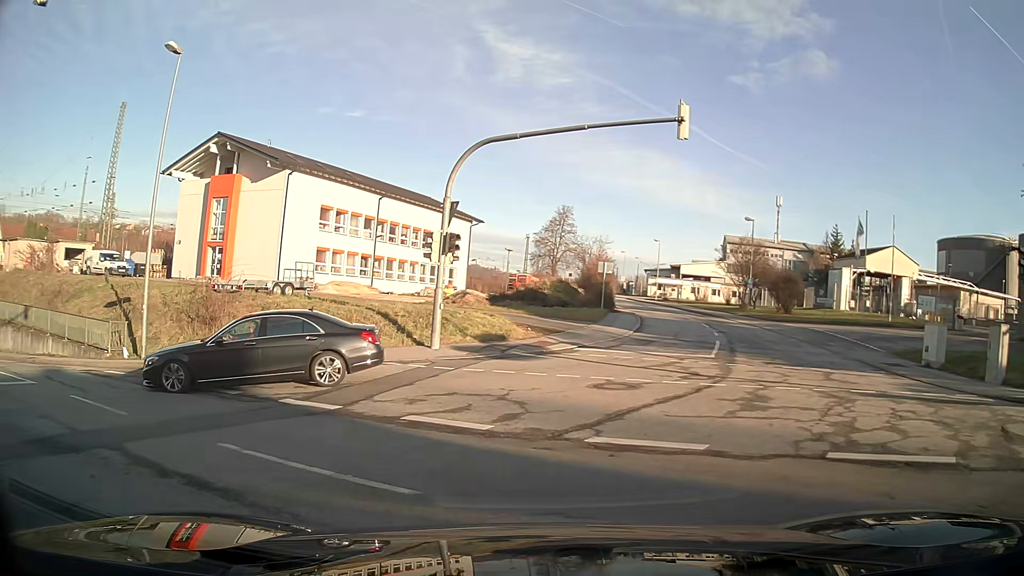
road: tertiary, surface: asphalt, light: Day
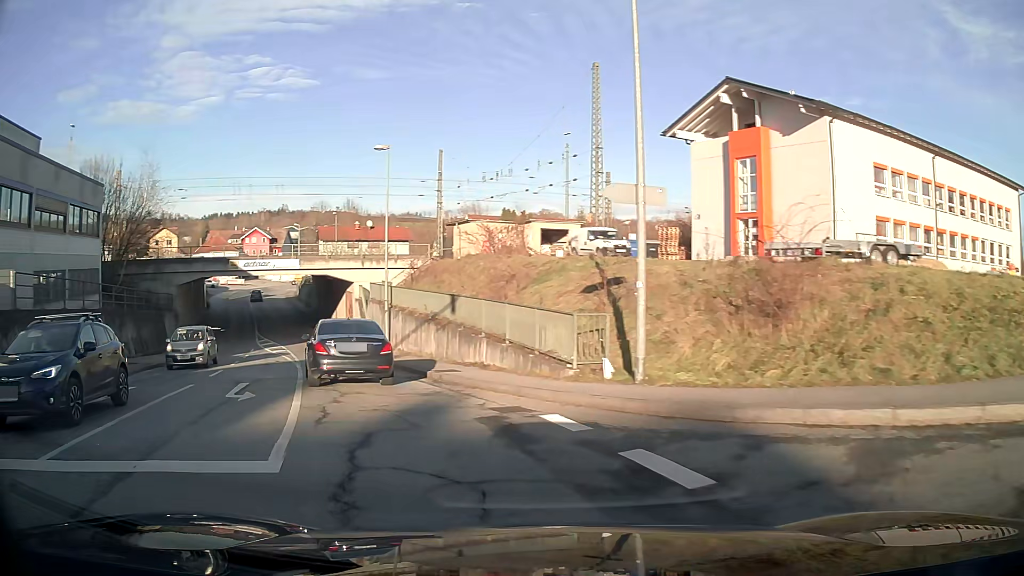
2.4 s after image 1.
(-4.7, +10.1) m; -45°
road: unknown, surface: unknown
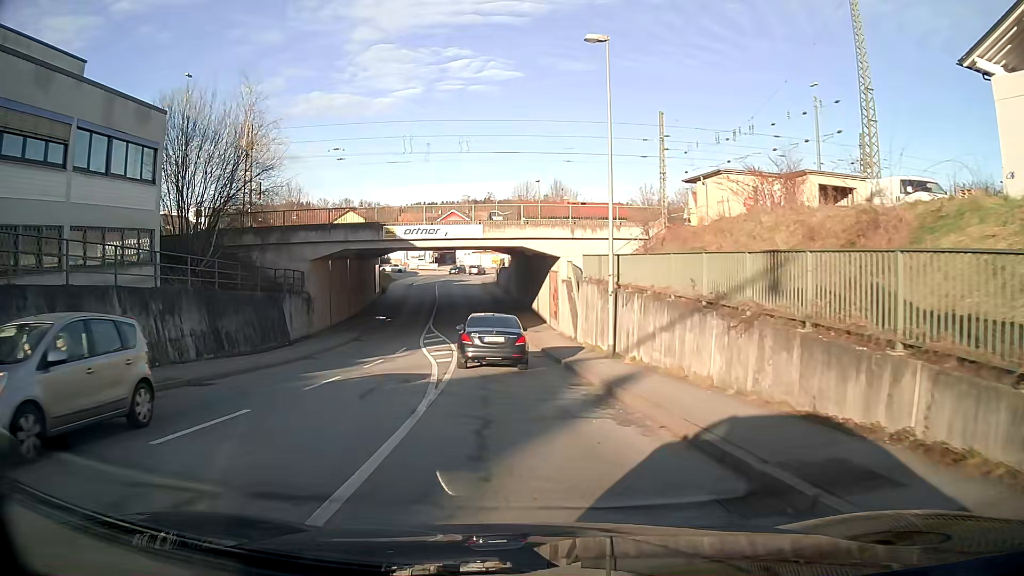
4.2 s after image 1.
(-2.3, +13.1) m; -15°
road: tertiary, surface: asphalt
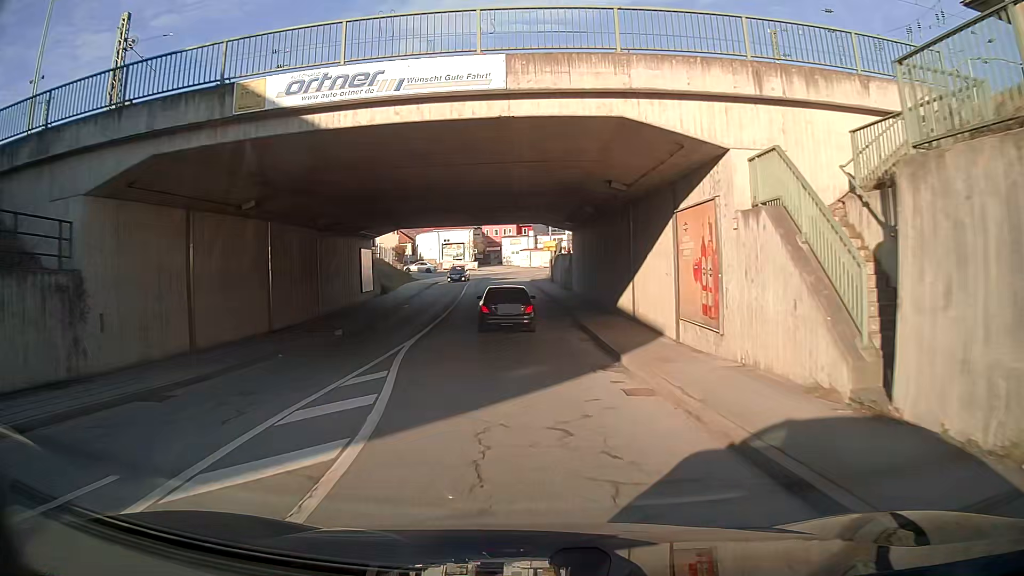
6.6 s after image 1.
(-1.1, +23.4) m; -4°
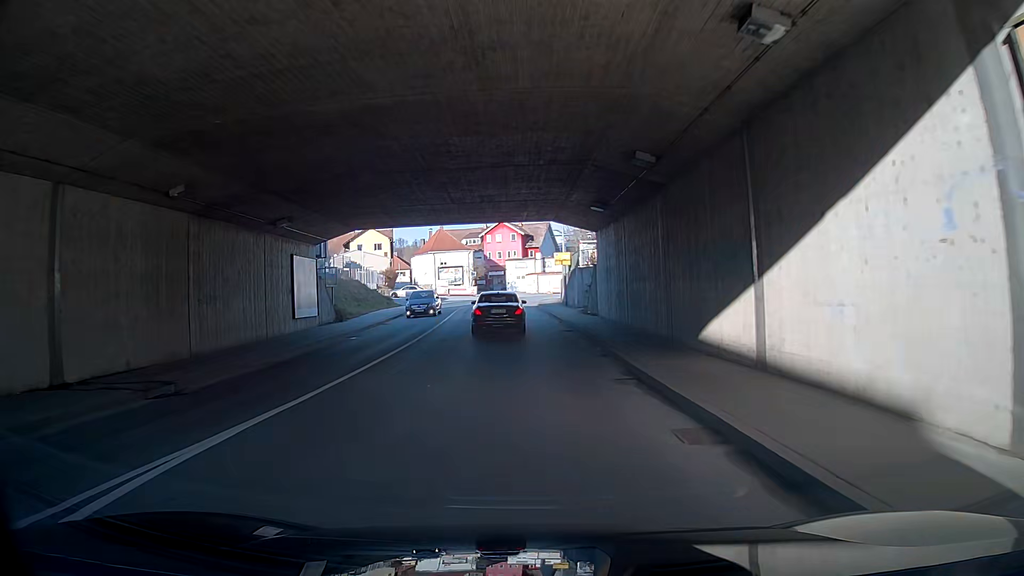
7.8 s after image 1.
(0.0, +13.1) m; 0°
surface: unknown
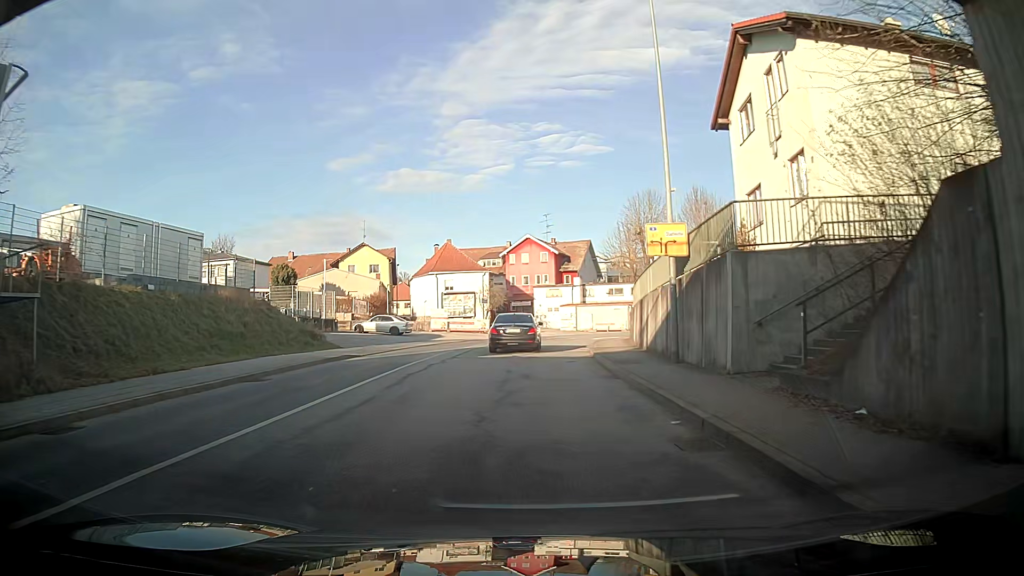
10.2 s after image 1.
(-1.2, +26.4) m; -9°
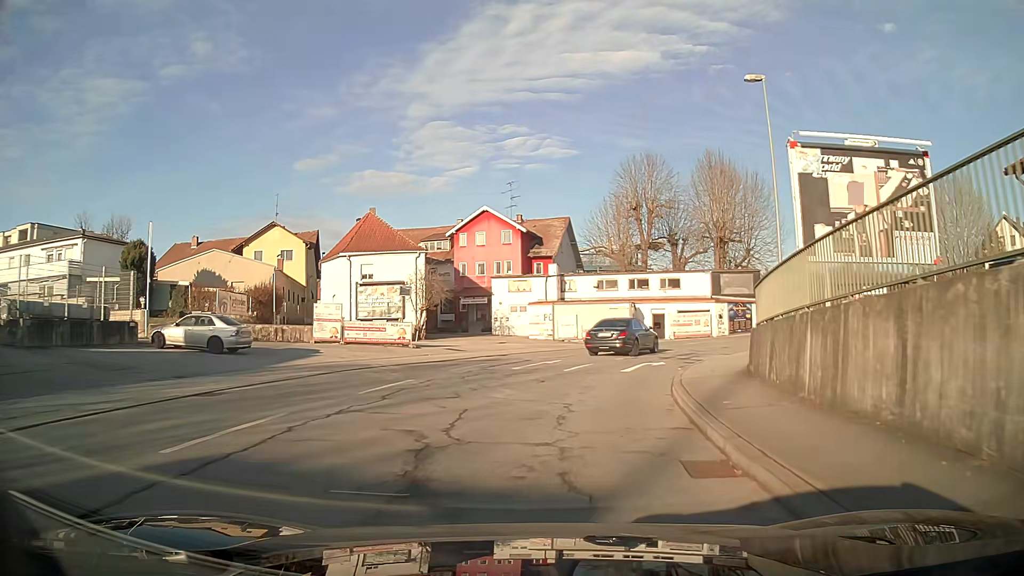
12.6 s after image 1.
(+2.4, +24.2) m; +10°
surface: asphalt
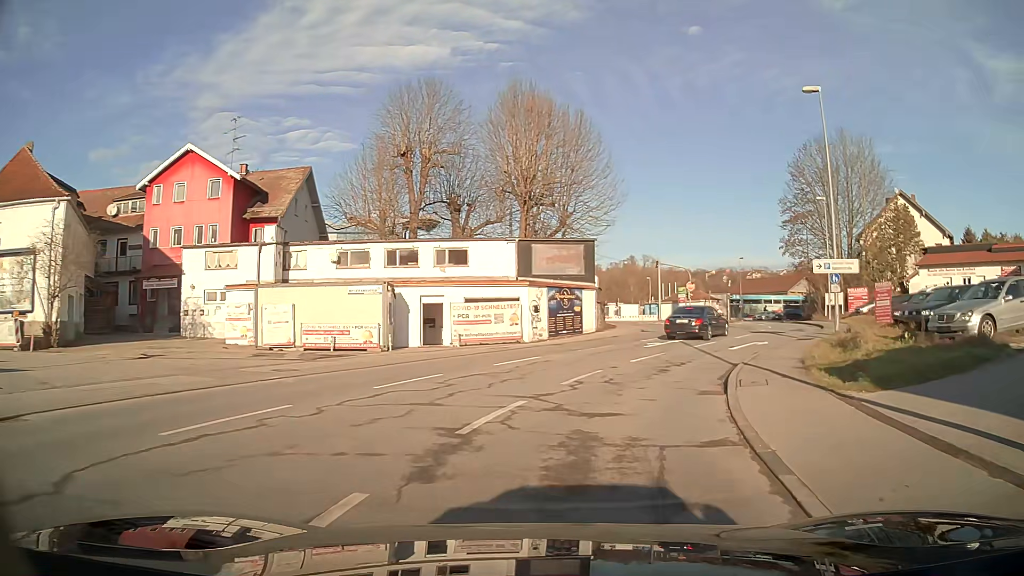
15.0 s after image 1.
(+3.3, +21.4) m; +20°
